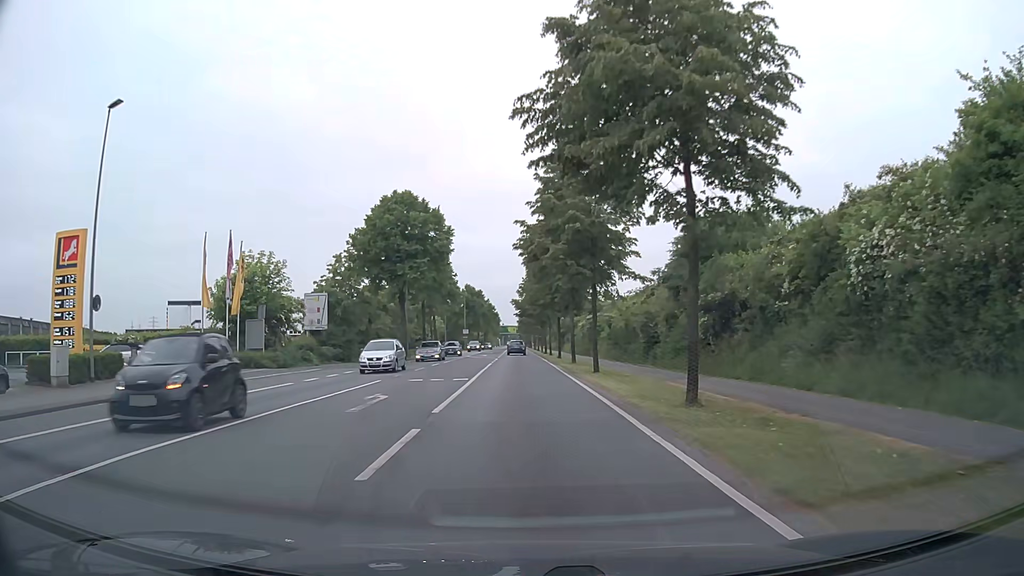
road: secondary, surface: asphalt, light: Day
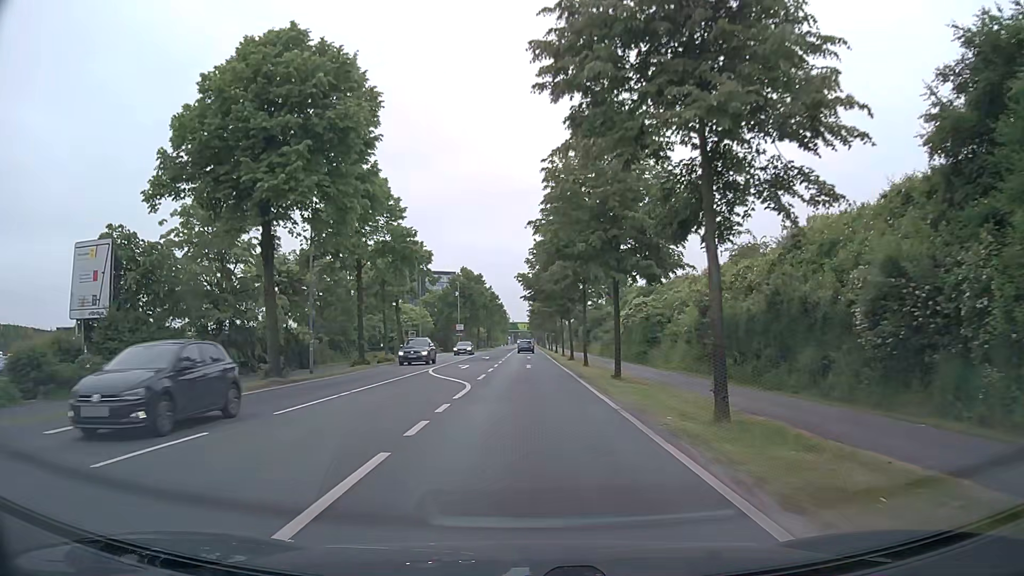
(-0.3, +30.4) m; -1°
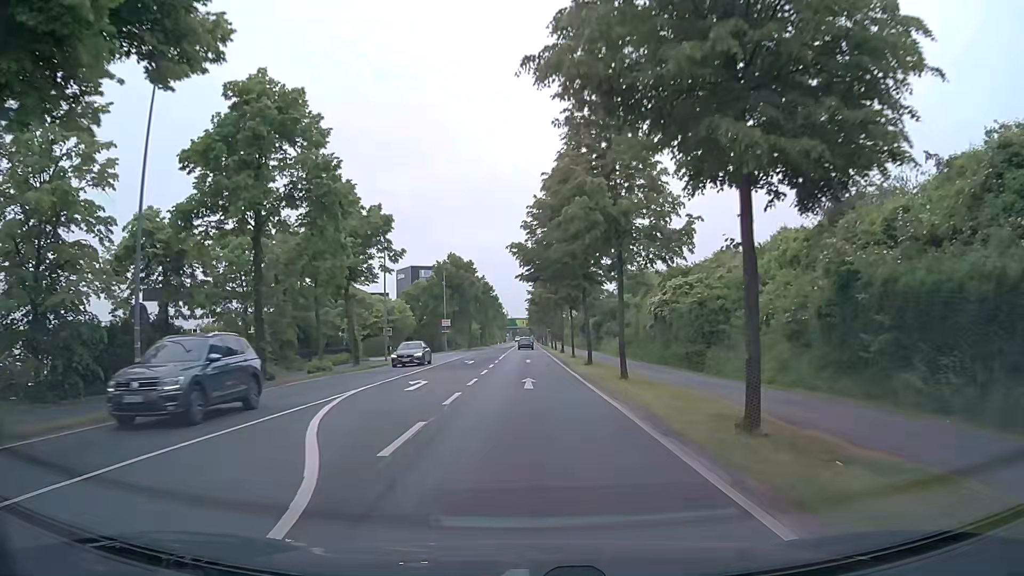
(0.0, +15.2) m; +1°
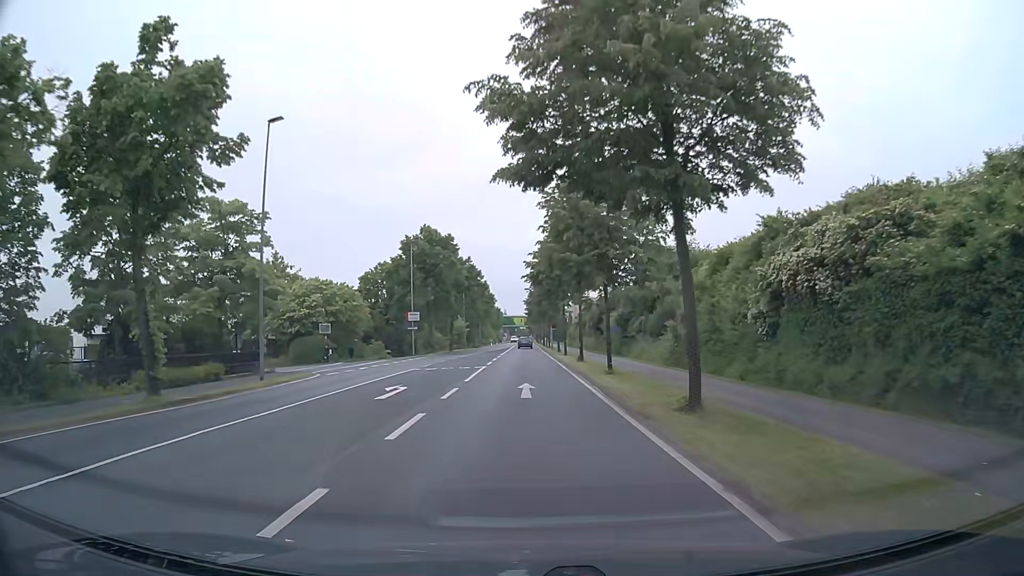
(-0.2, +22.9) m; 0°
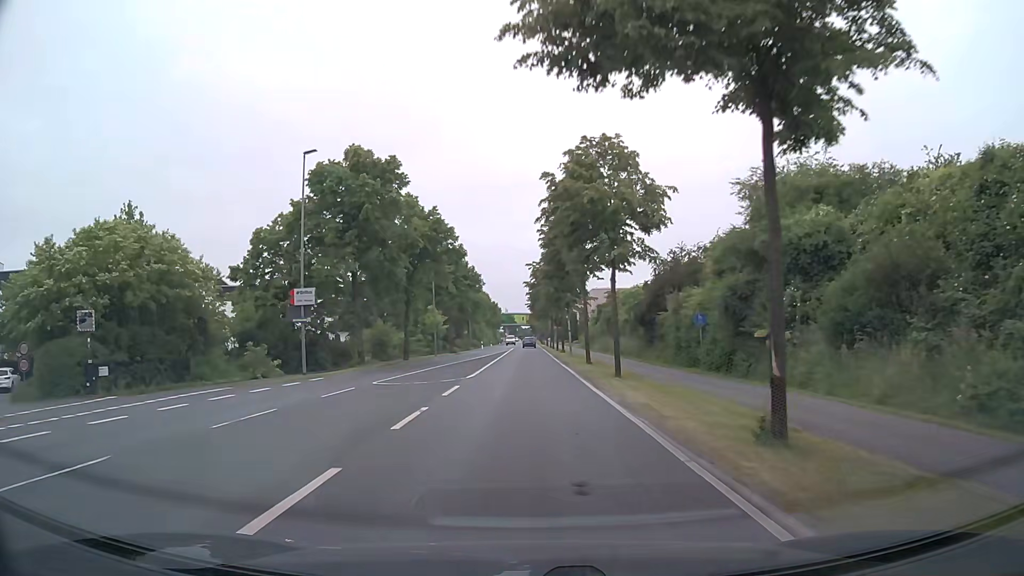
(-0.2, +30.7) m; -1°
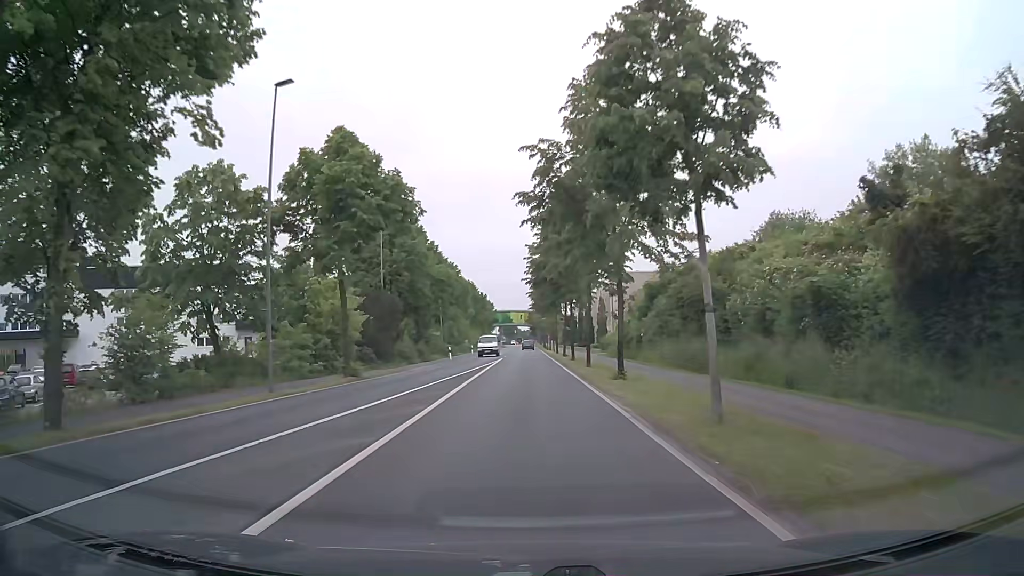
(+0.5, +38.2) m; +1°
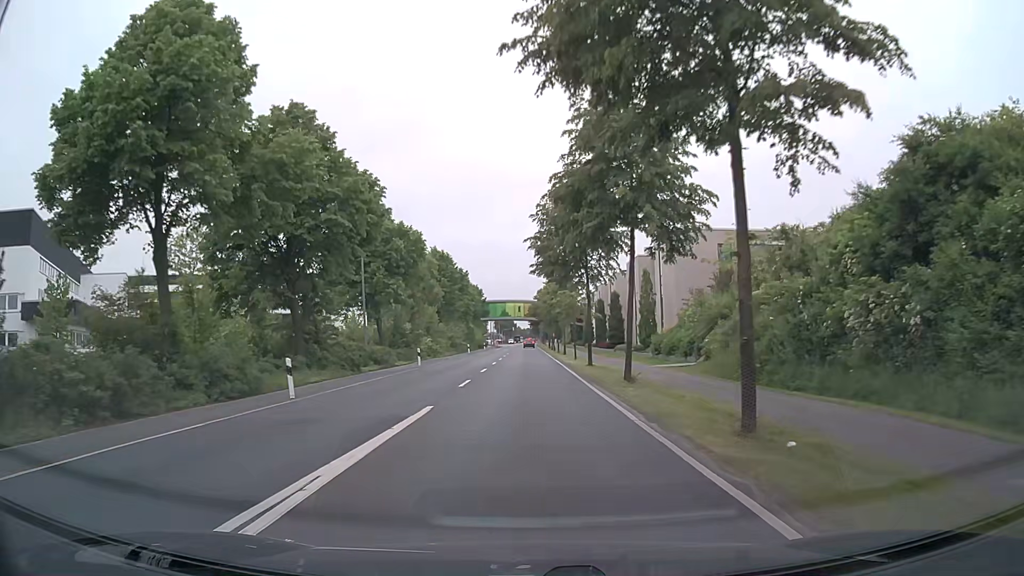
(+0.1, +38.1) m; 0°
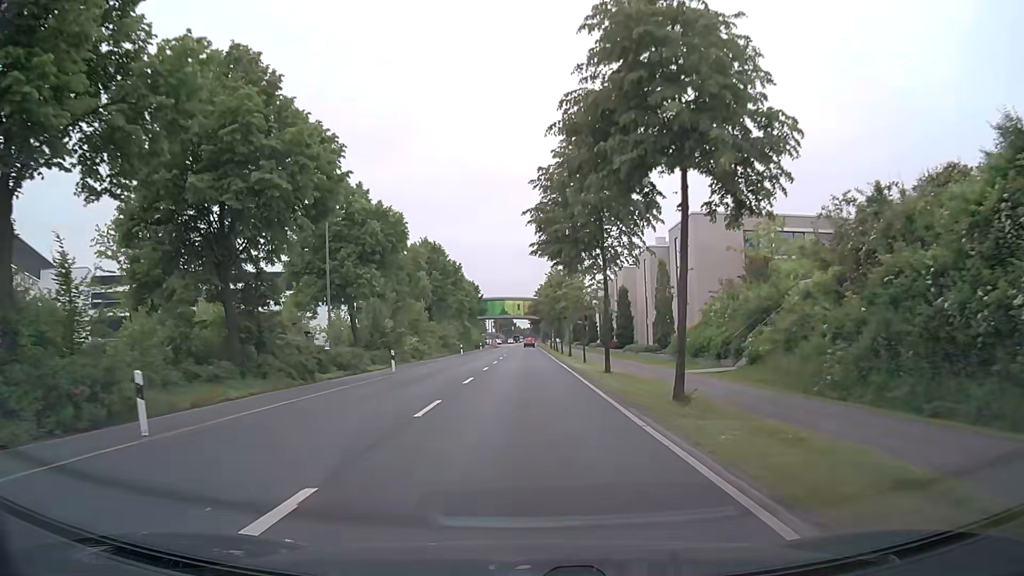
(0.0, +7.6) m; 0°
(0, +10) (0, +20) (0, +30) (0, +40) (0, +50) (0, +60) (0, +70) (0, +80) (0, +90) (0, +100) m
